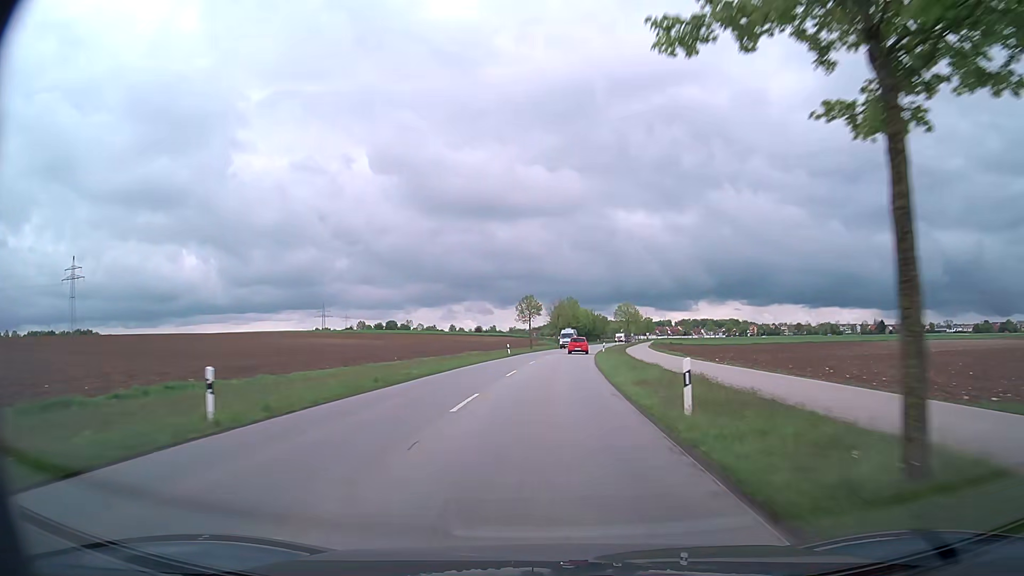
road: tertiary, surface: asphalt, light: Day
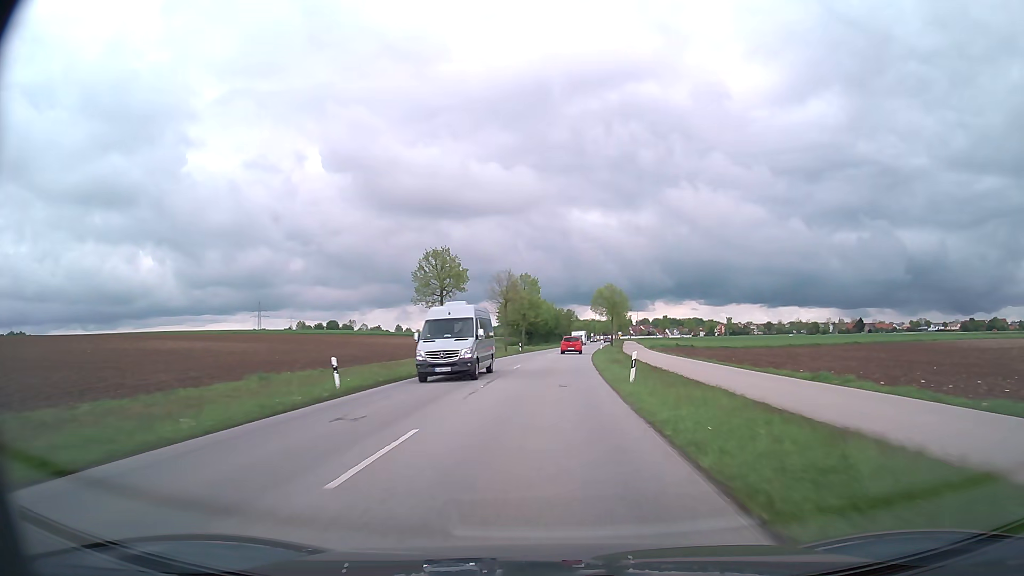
(+1.5, +42.2) m; +4°
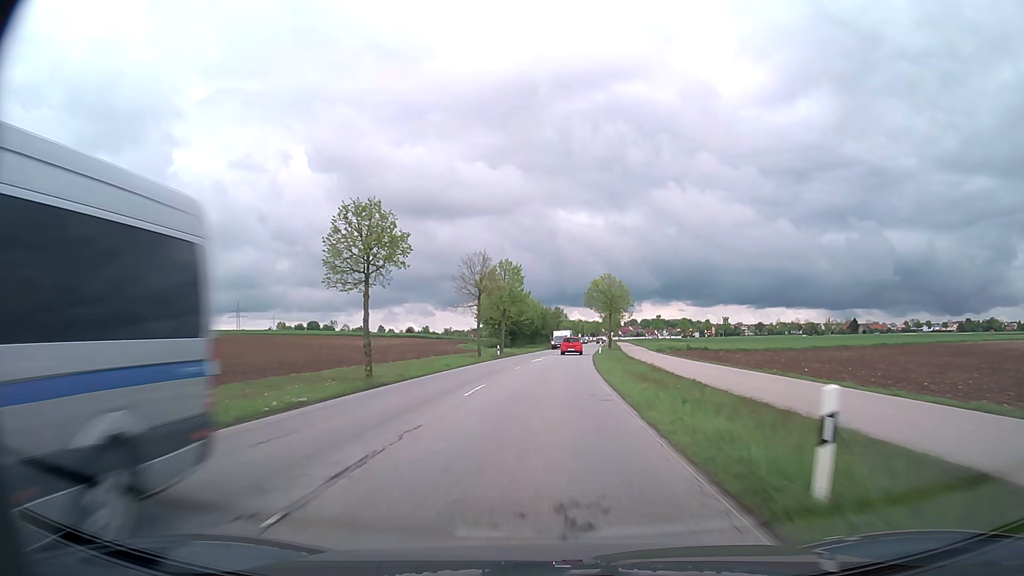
(+0.2, +14.0) m; +1°
(0, +10) (0, +20) (+1, +30) (+1, +40) (+2, +50) (+3, +60) (+3, +70) (+4, +80) (+5, +90) (+6, +100) m
